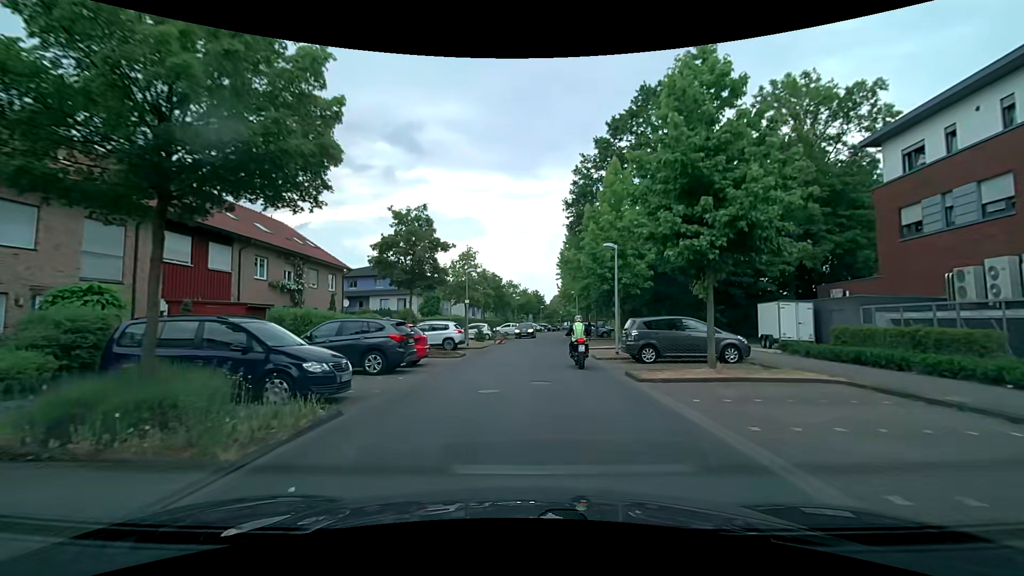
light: Day
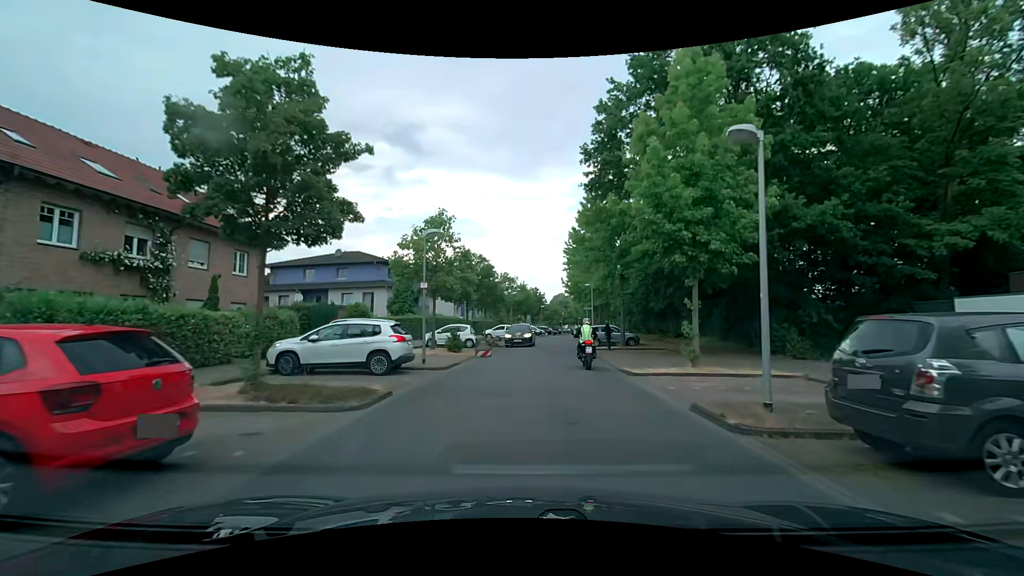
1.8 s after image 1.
(0.0, +12.8) m; 0°
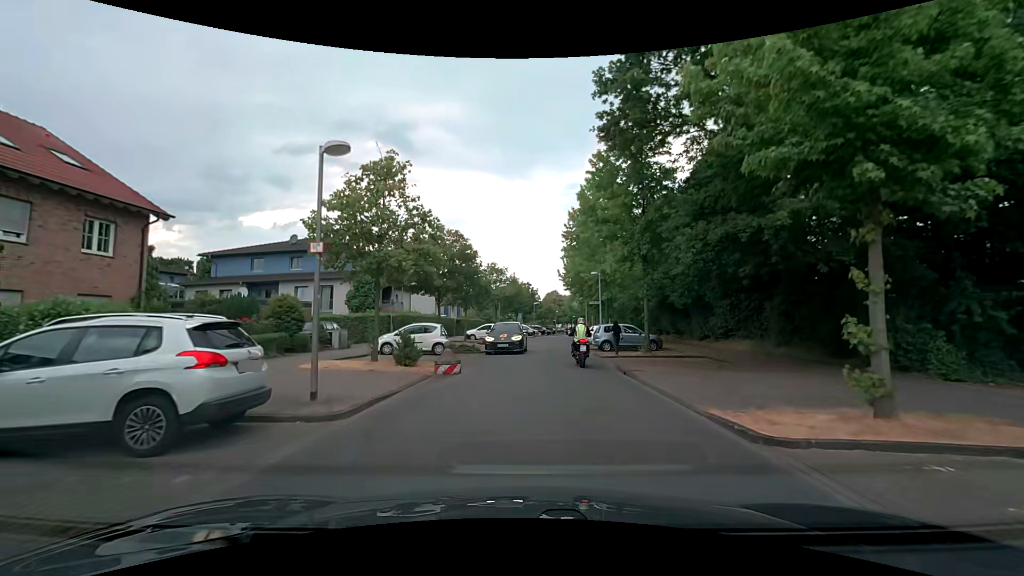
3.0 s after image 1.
(+0.1, +8.3) m; +1°
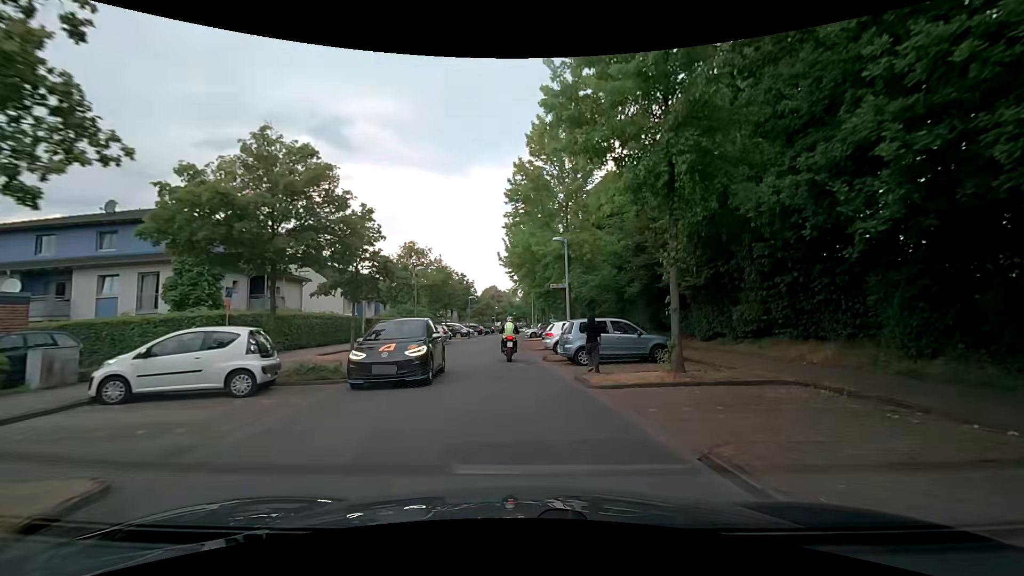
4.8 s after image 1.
(+0.4, +12.1) m; +8°
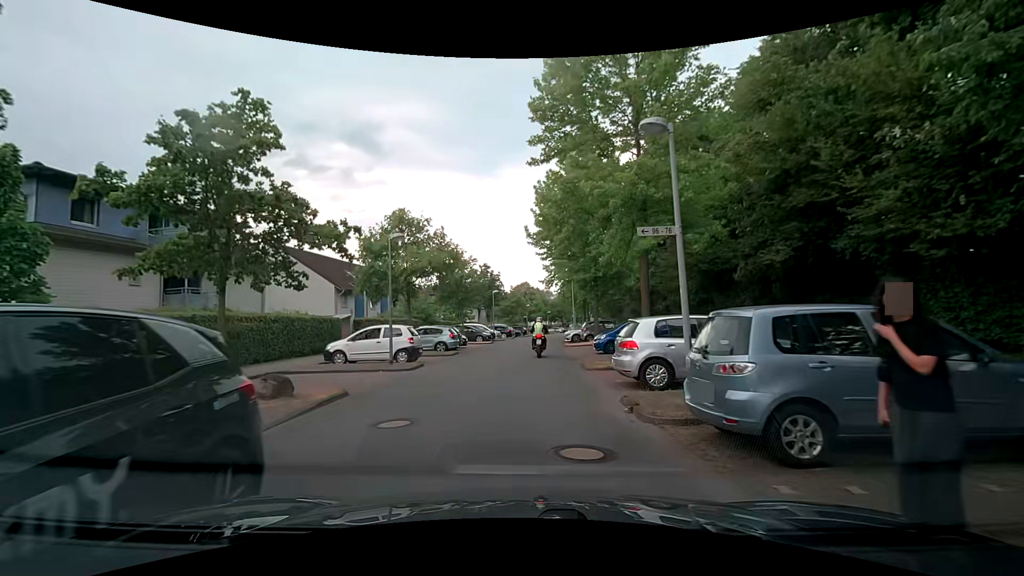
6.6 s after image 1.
(-0.3, +11.3) m; -4°
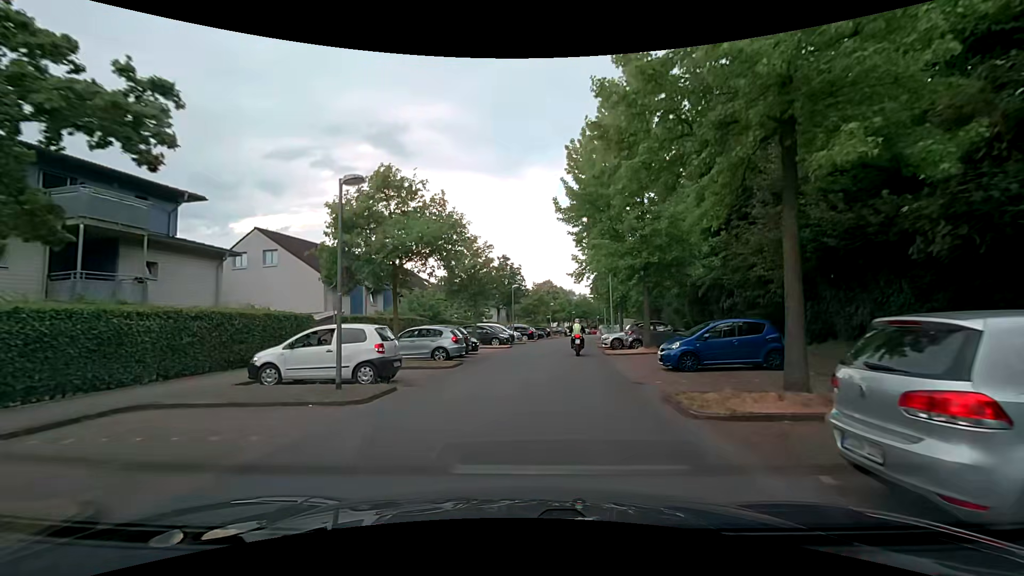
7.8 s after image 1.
(-0.3, +7.2) m; -3°
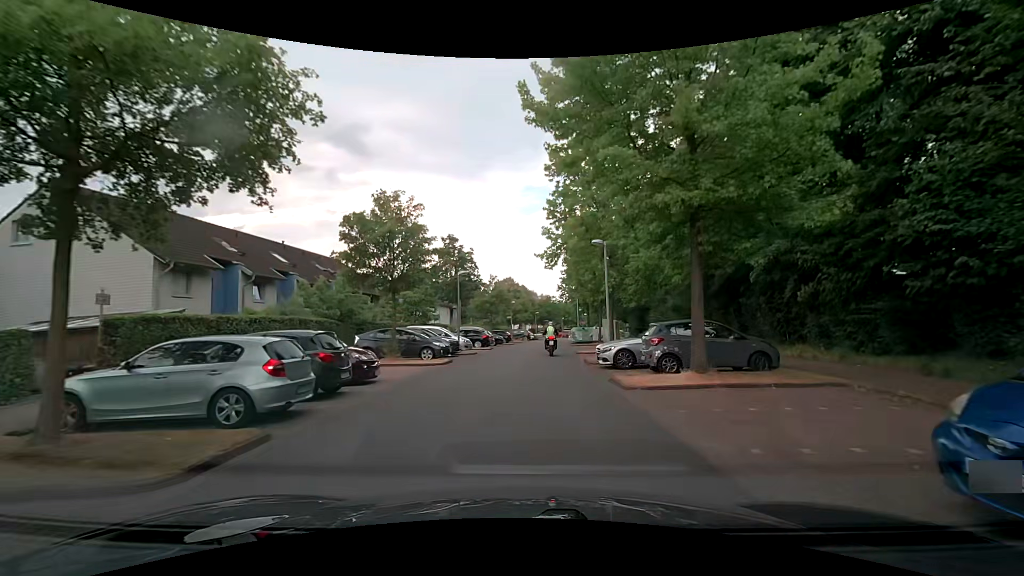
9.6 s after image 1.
(+0.4, +12.0) m; +3°
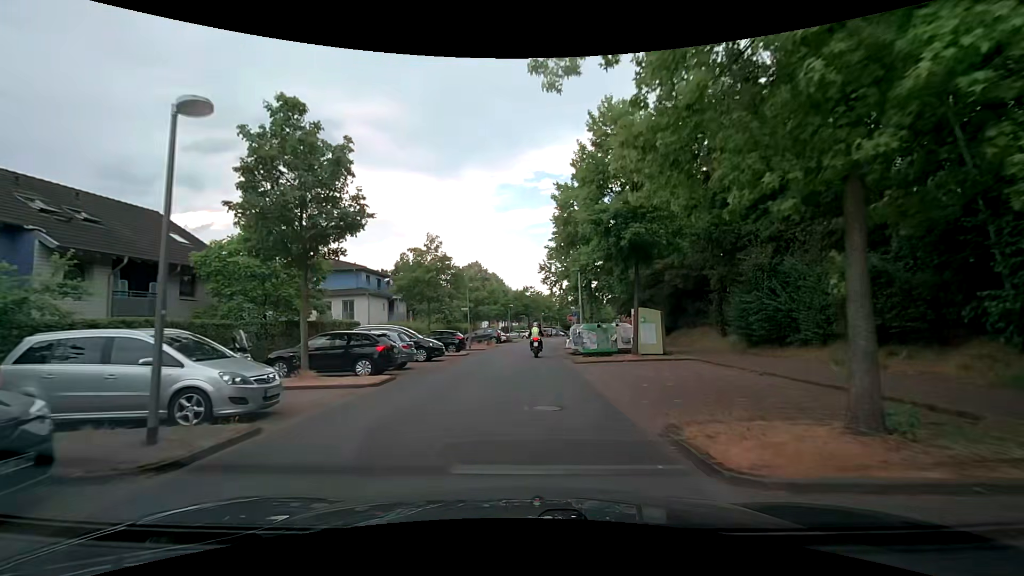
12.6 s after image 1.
(+1.0, +22.0) m; +3°
